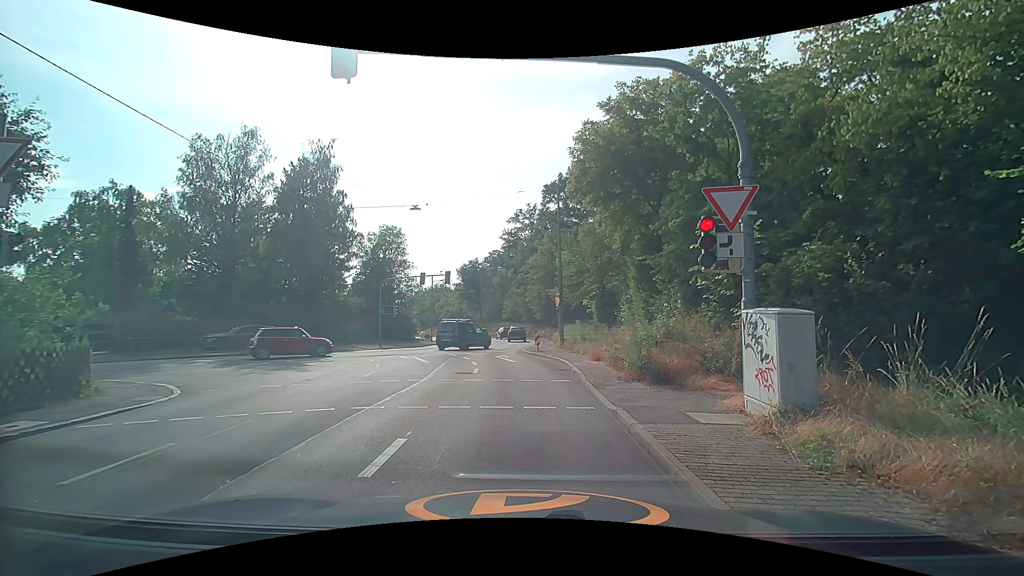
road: tertiary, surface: asphalt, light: Day
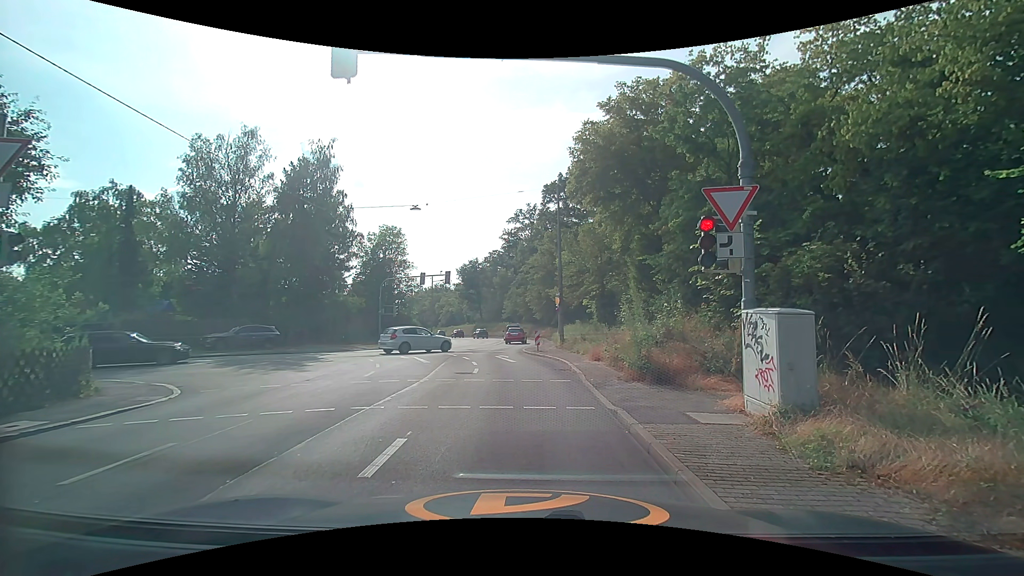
(0.0, 0.0) m; 0°
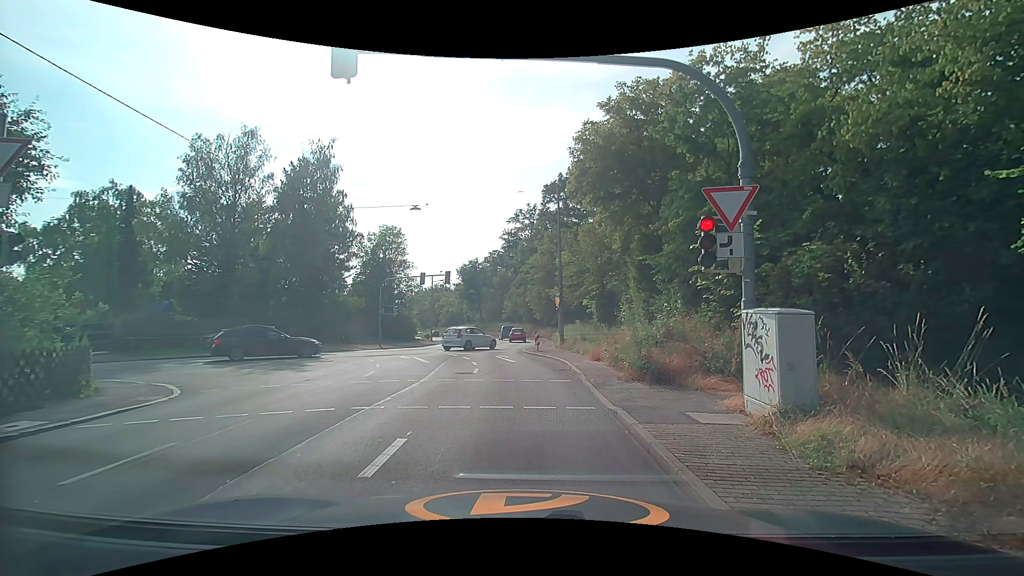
(0.0, 0.0) m; 0°
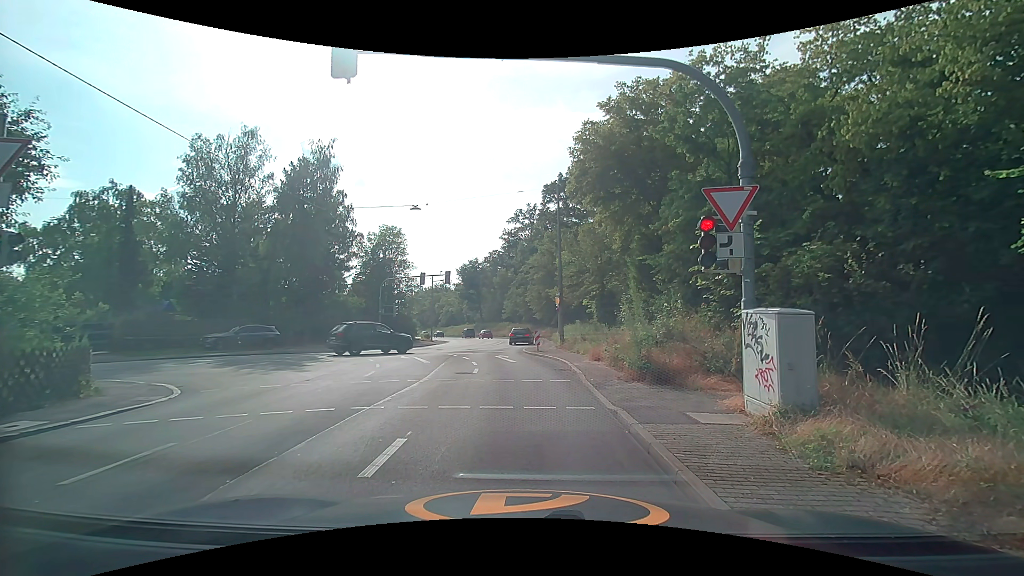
(0.0, 0.0) m; 0°
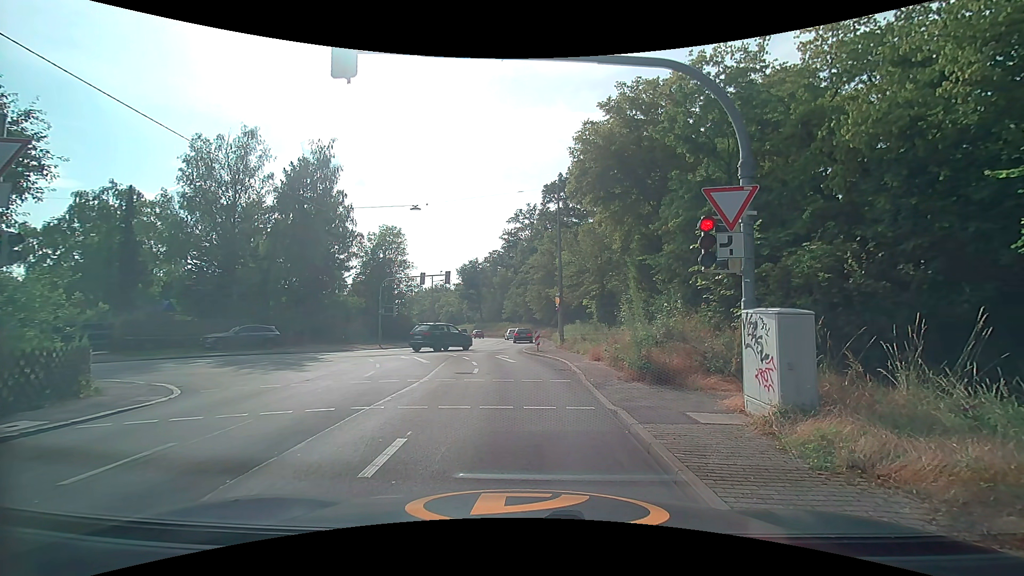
(0.0, 0.0) m; 0°
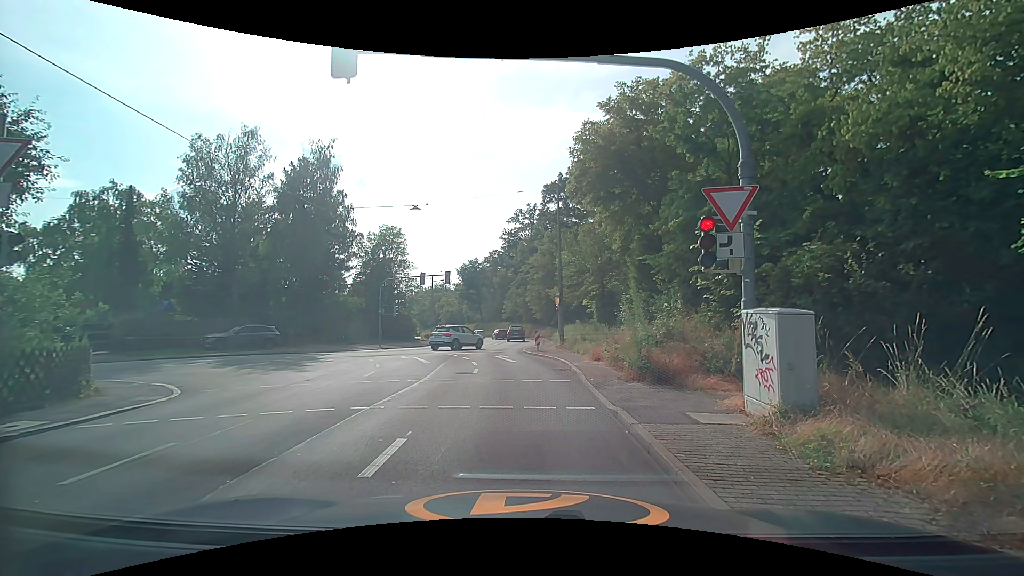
(0.0, 0.0) m; 0°
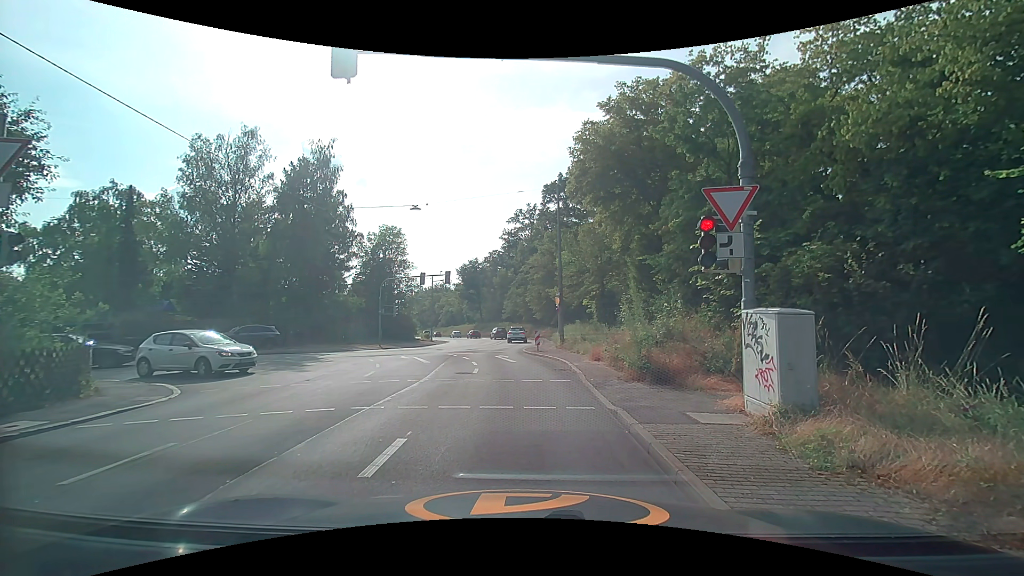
(0.0, 0.0) m; 0°
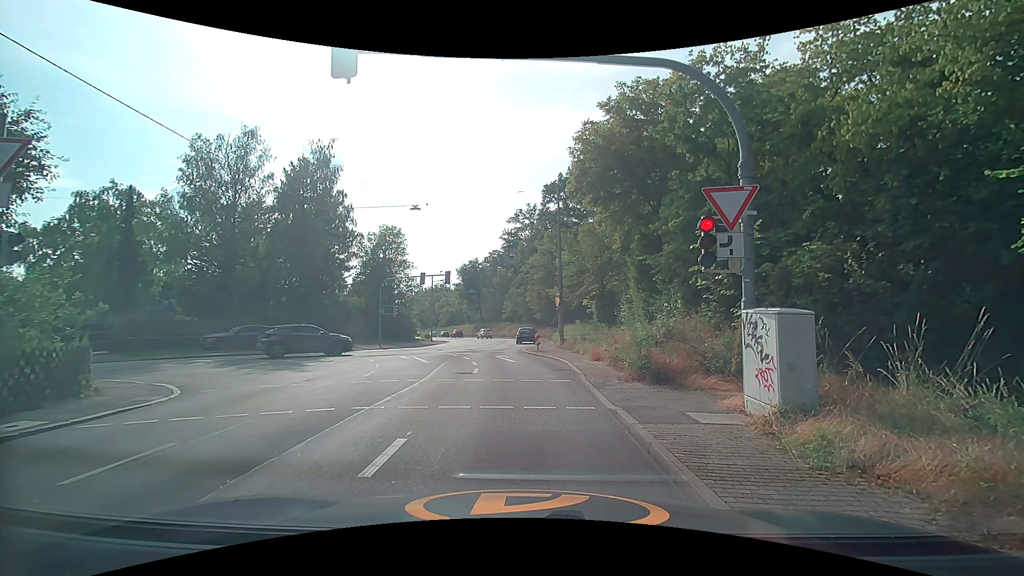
(0.0, 0.0) m; 0°
